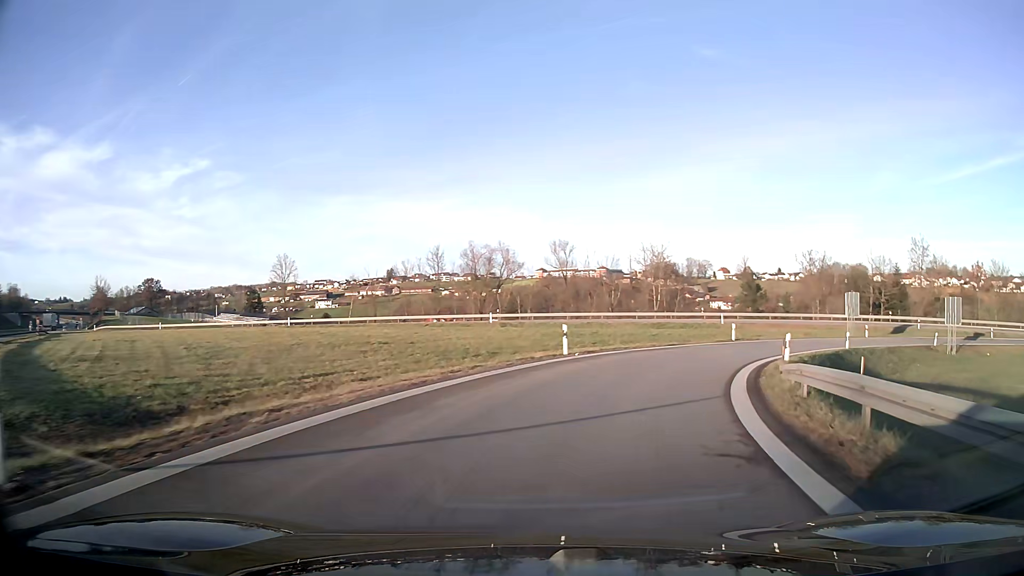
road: motorway_link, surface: asphalt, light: Day
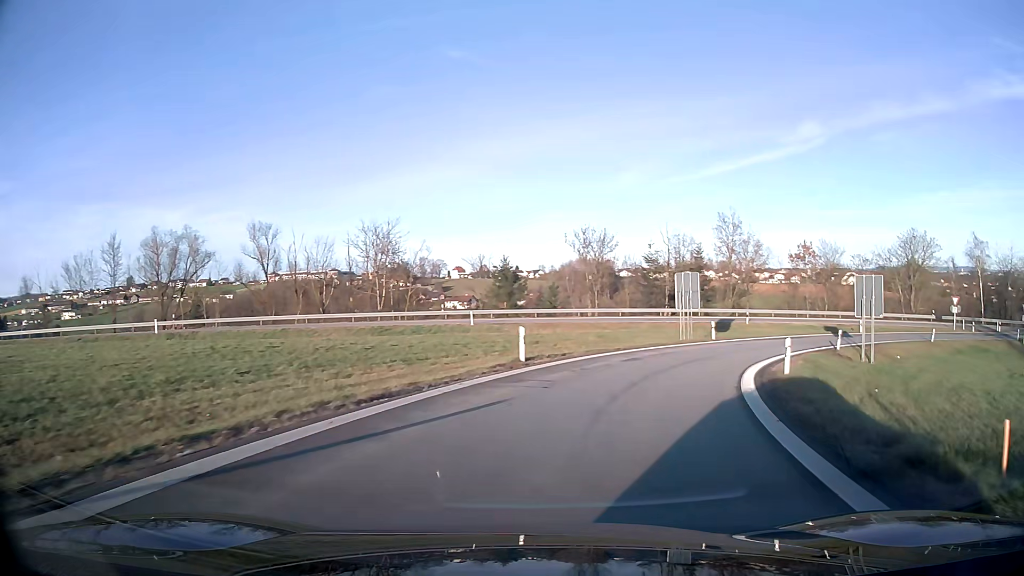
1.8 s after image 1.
(+4.0, +20.6) m; +23°
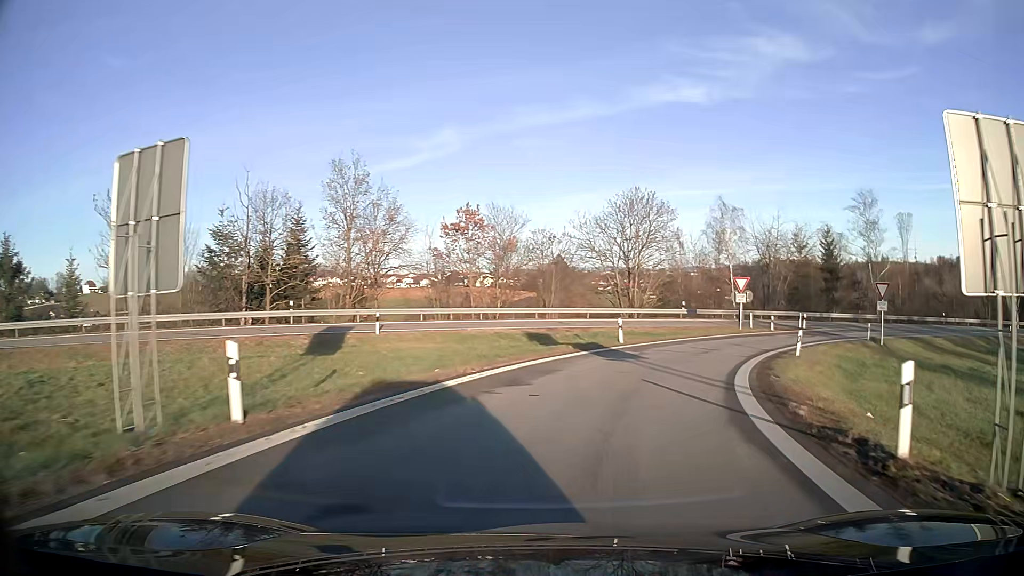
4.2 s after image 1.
(+8.0, +27.6) m; +32°
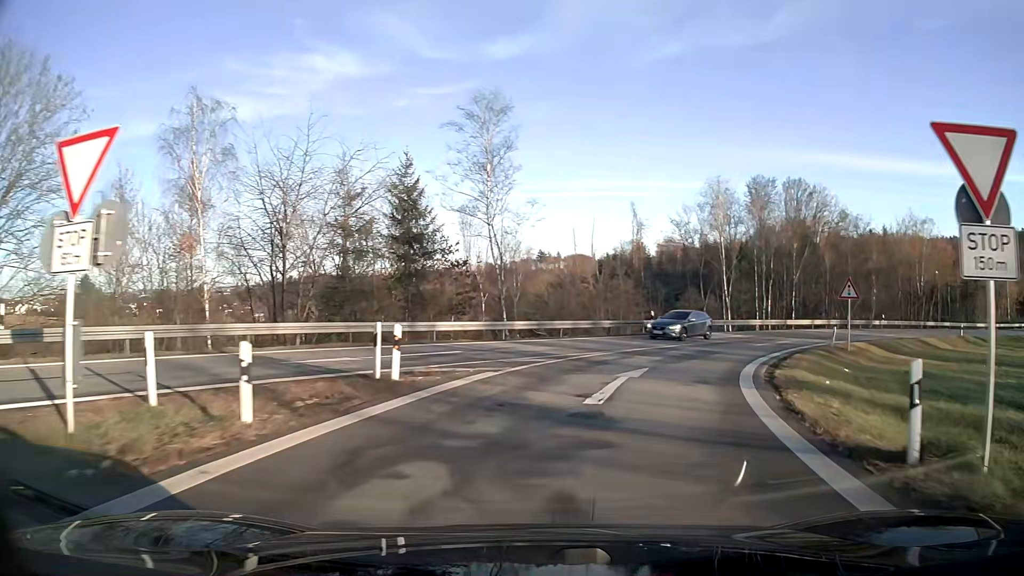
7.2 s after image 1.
(+12.4, +34.1) m; +40°
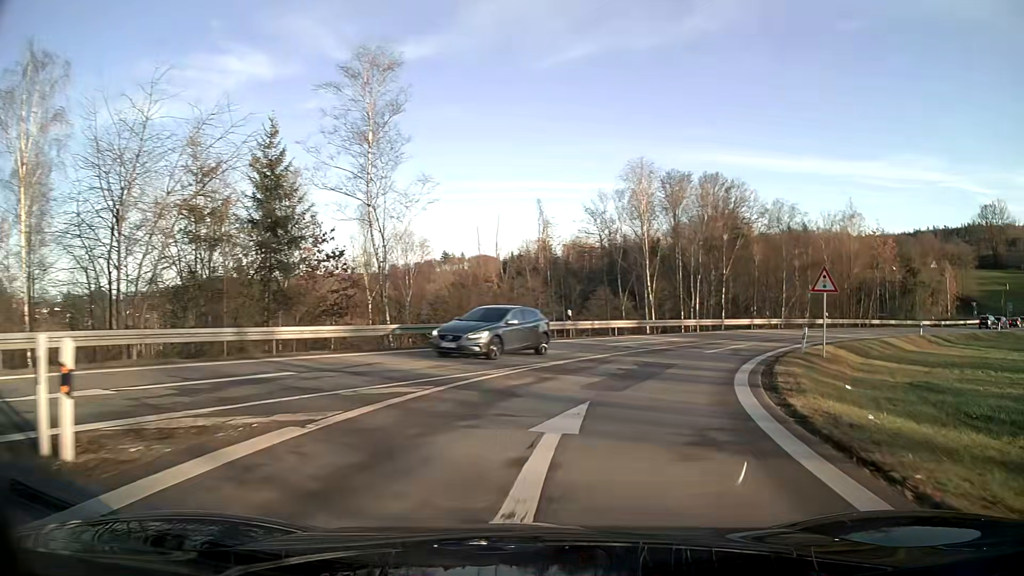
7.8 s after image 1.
(+0.5, +7.2) m; +8°
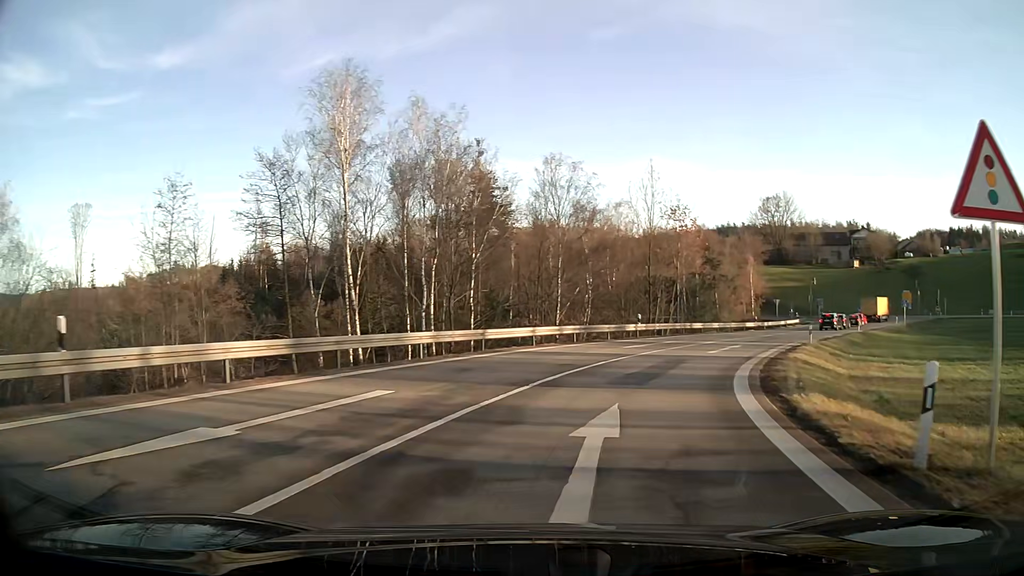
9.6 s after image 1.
(+4.1, +20.6) m; +22°
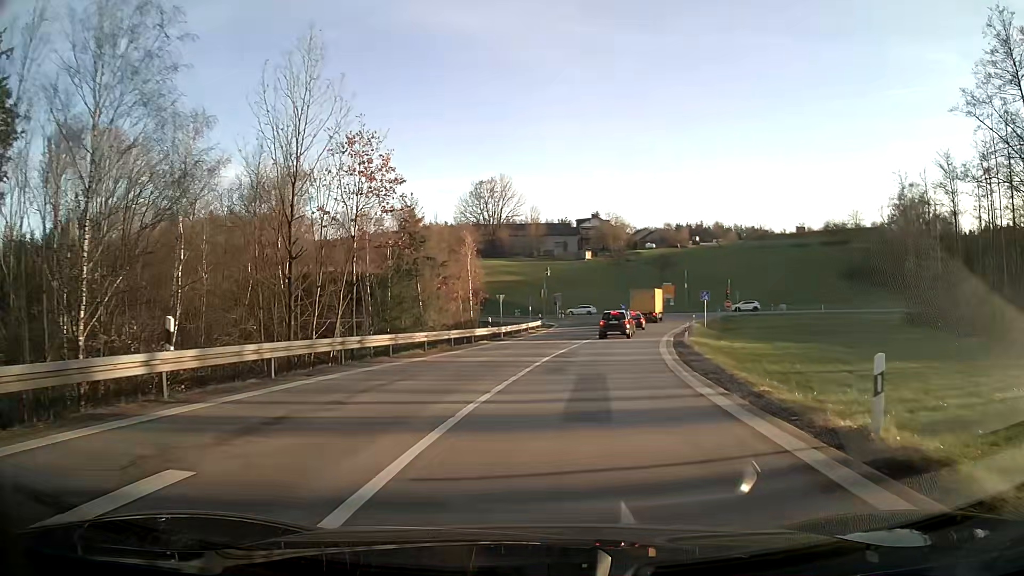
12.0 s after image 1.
(+6.1, +26.2) m; +24°
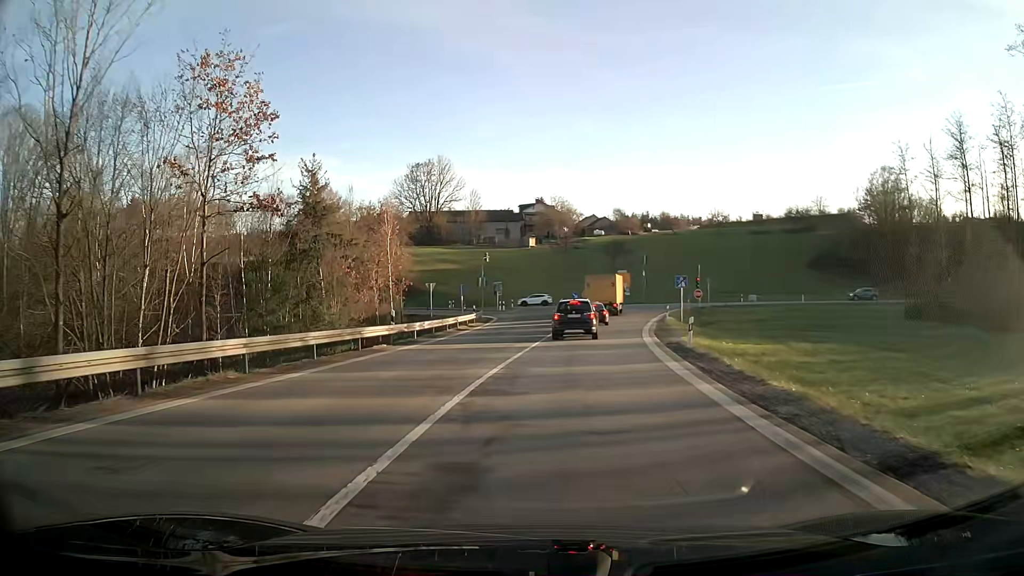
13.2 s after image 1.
(+0.5, +11.8) m; +4°
(0, +10) (+1, +20) (+2, +30) (+3, +40) (+4, +50) (+6, +60) (+8, +69) (+7, +79) (0, +86) (-10, +90) m
